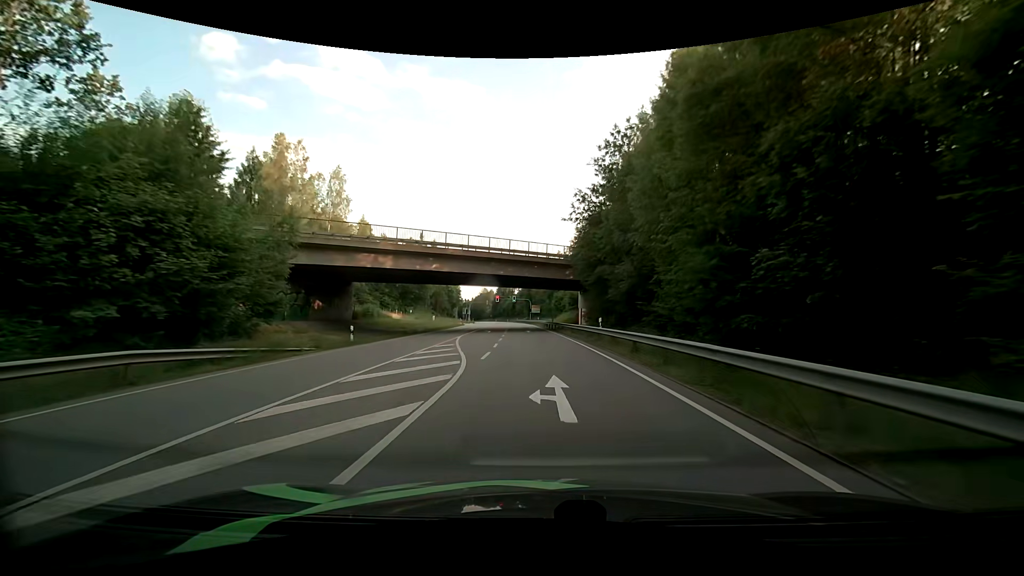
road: primary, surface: asphalt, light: Day
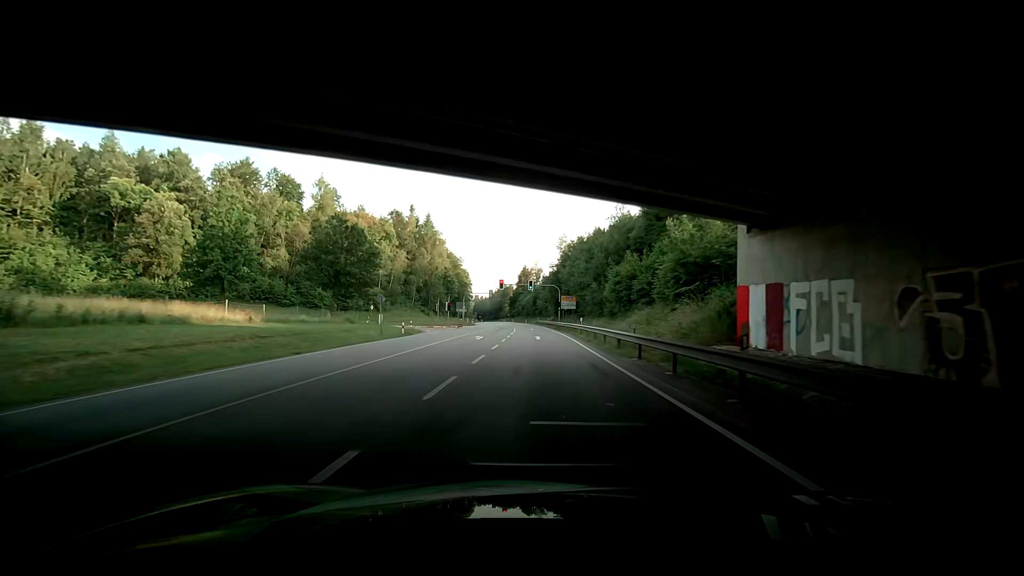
(-1.3, +49.7) m; -2°
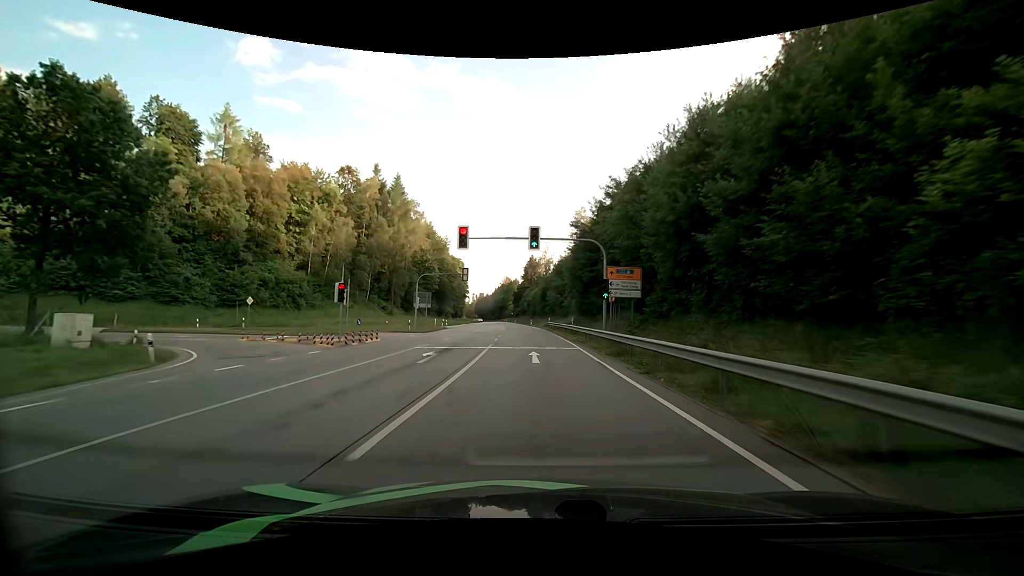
(-0.5, +39.6) m; -3°
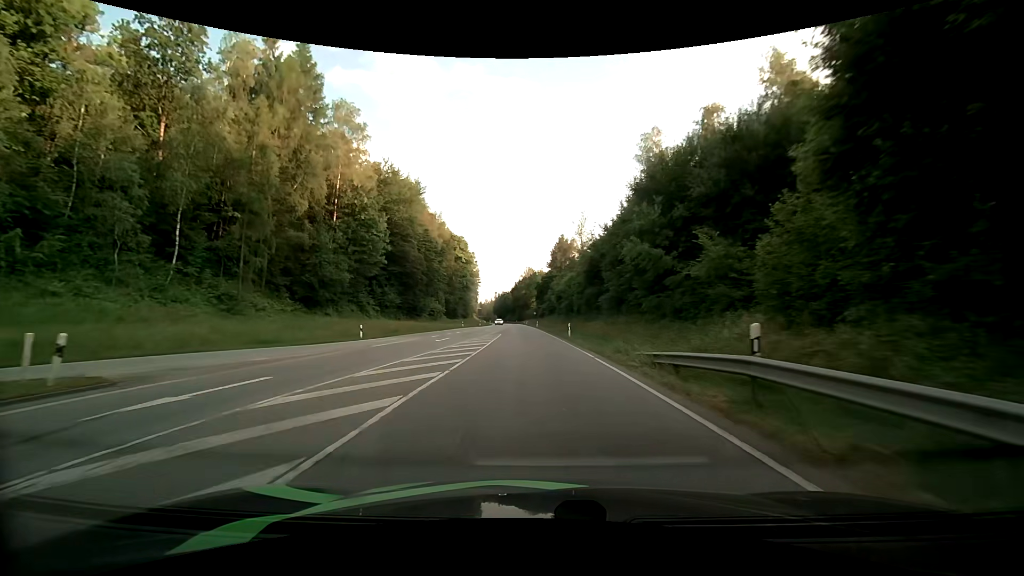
(-1.5, +53.6) m; -3°
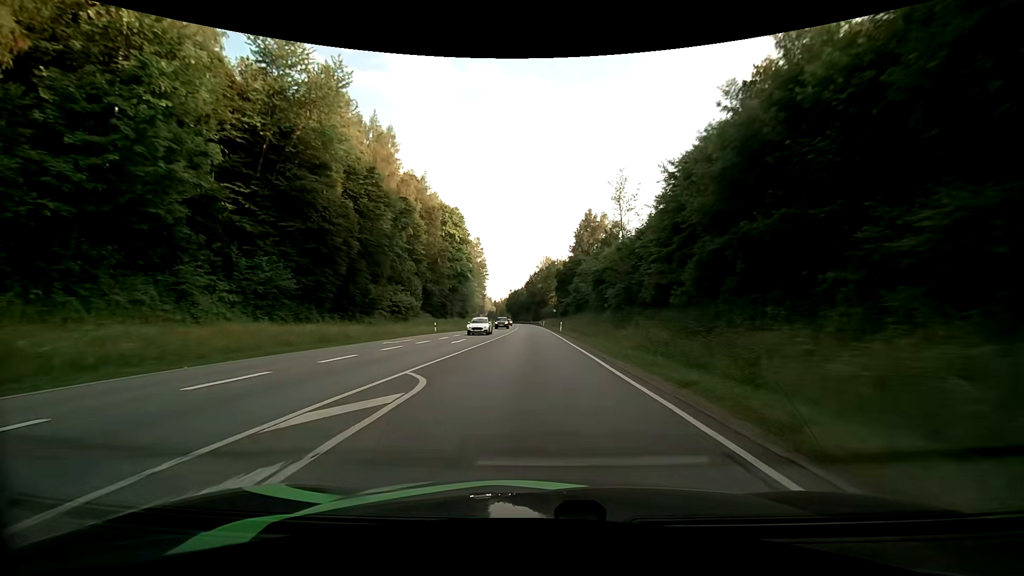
(-0.6, +35.2) m; -2°
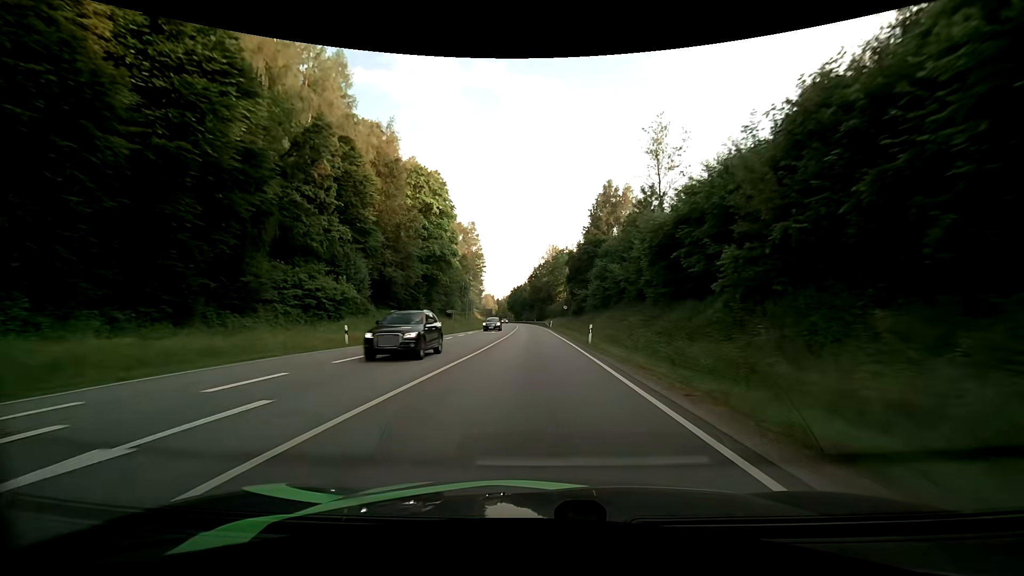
(-0.1, +24.7) m; 0°
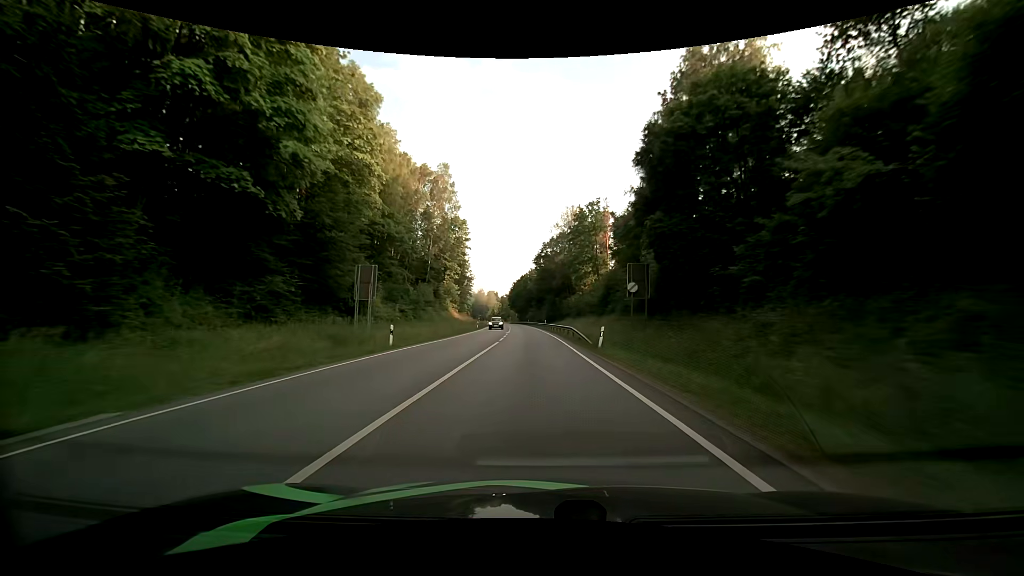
(-0.6, +51.9) m; -1°
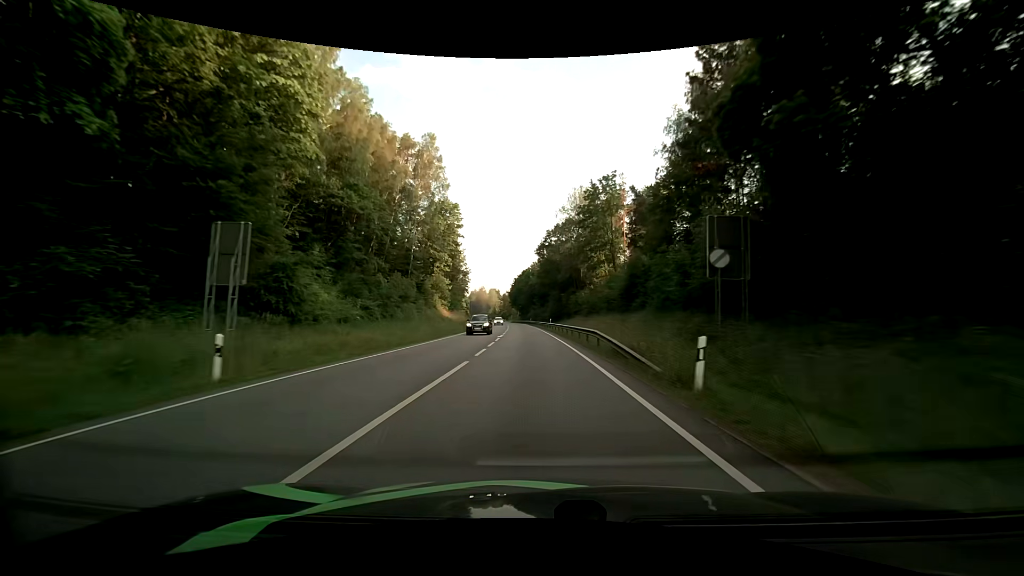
(0.0, +13.3) m; 0°
(0, +10) (0, +20) (0, +30) (-1, +40) (-1, +50) (-2, +60) (-2, +70) (-3, +80) (-4, +90) (-4, +100) m
